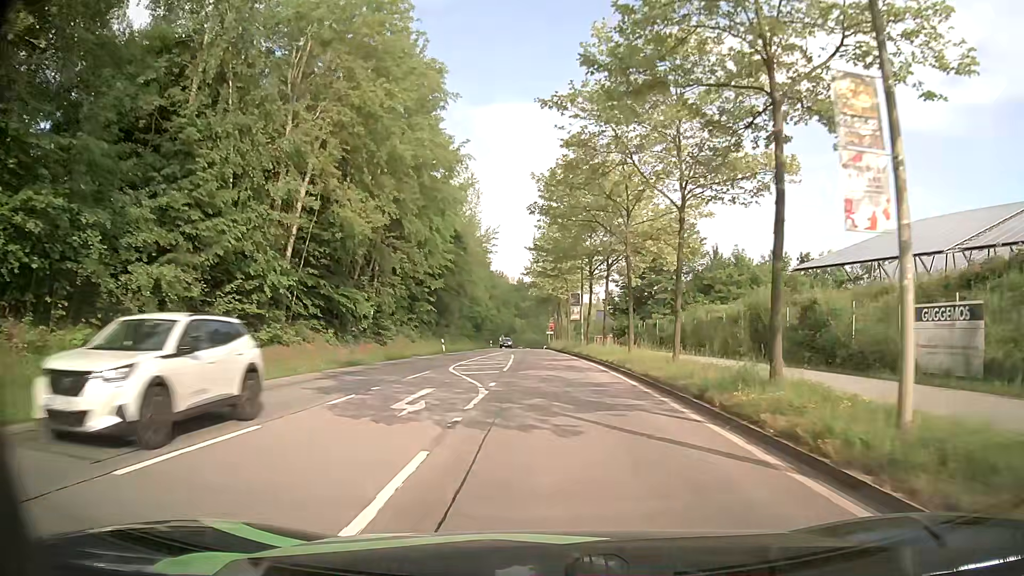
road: secondary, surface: asphalt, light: Day
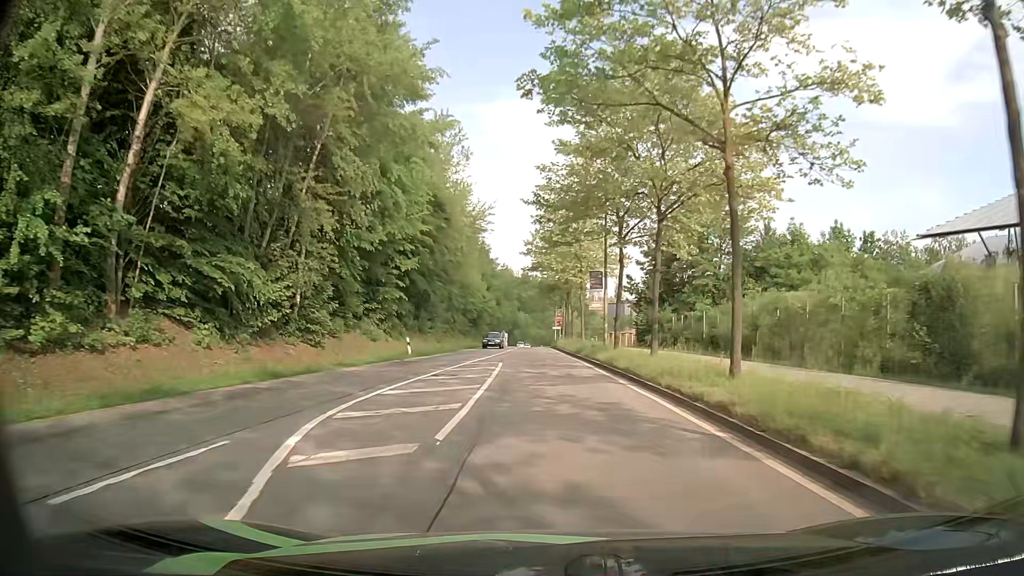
(-0.1, +14.6) m; 0°
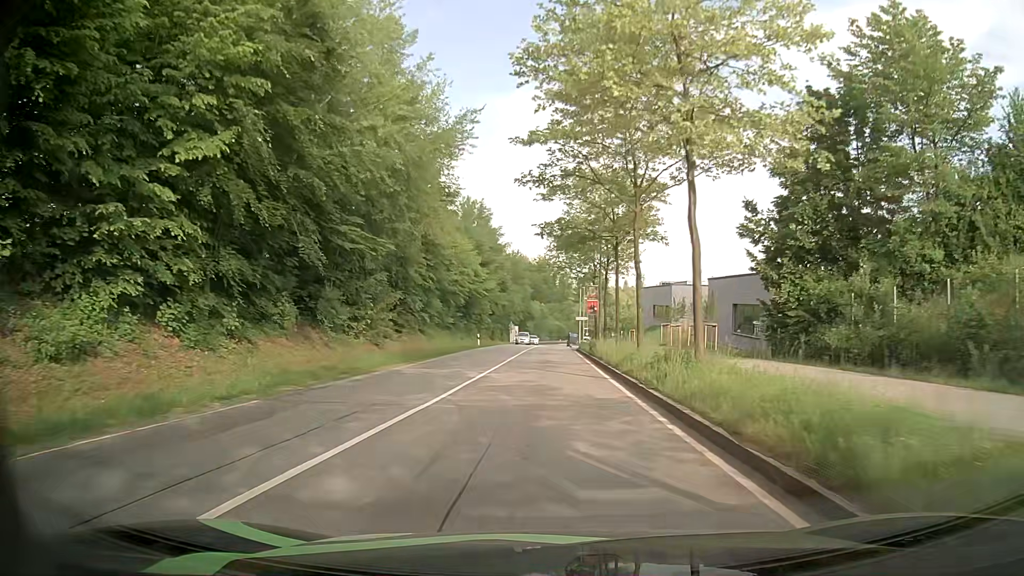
(-0.7, +30.3) m; -2°
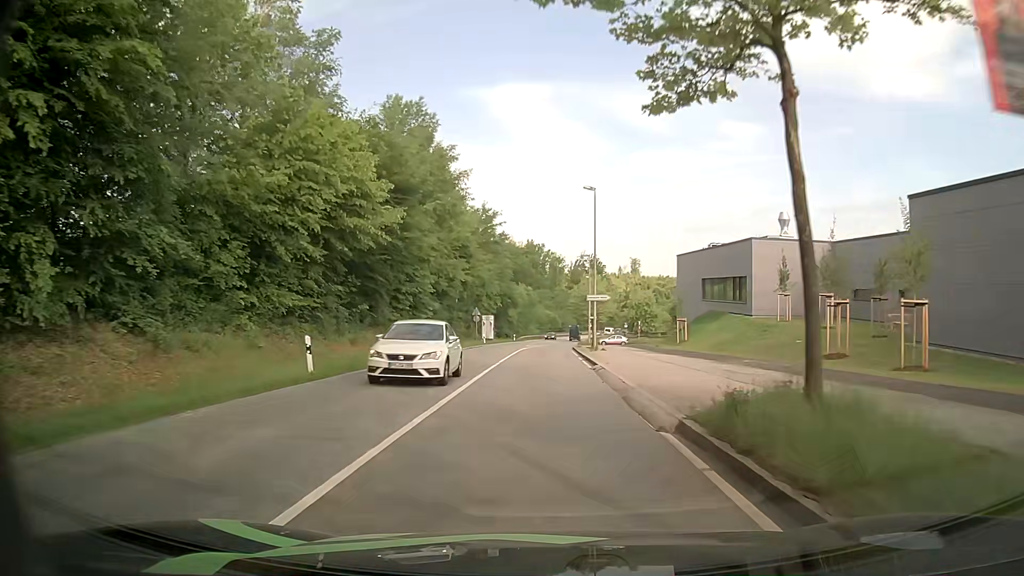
(-0.1, +38.6) m; 0°
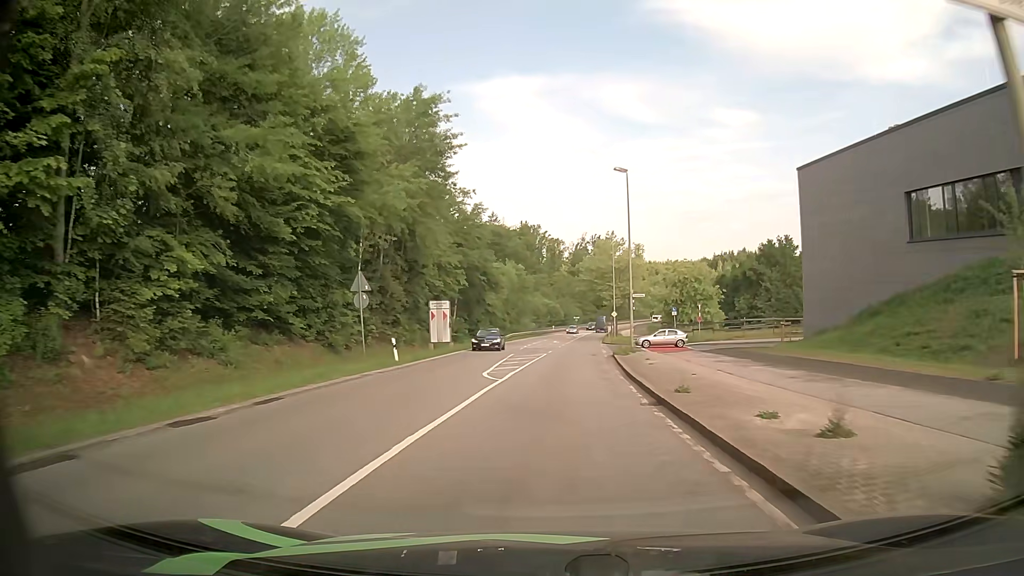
(0.0, +39.5) m; 0°
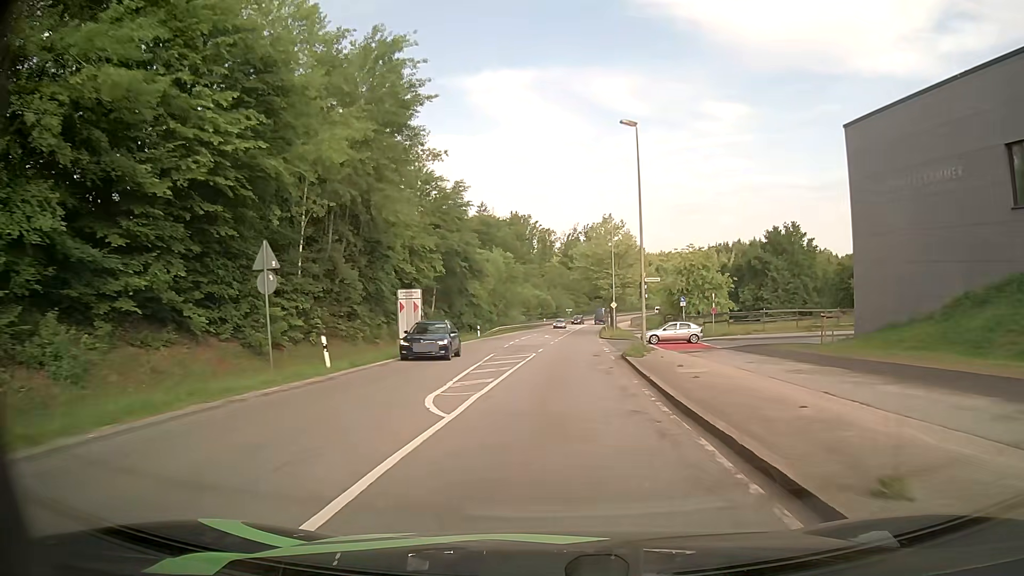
(+0.1, +8.0) m; +1°
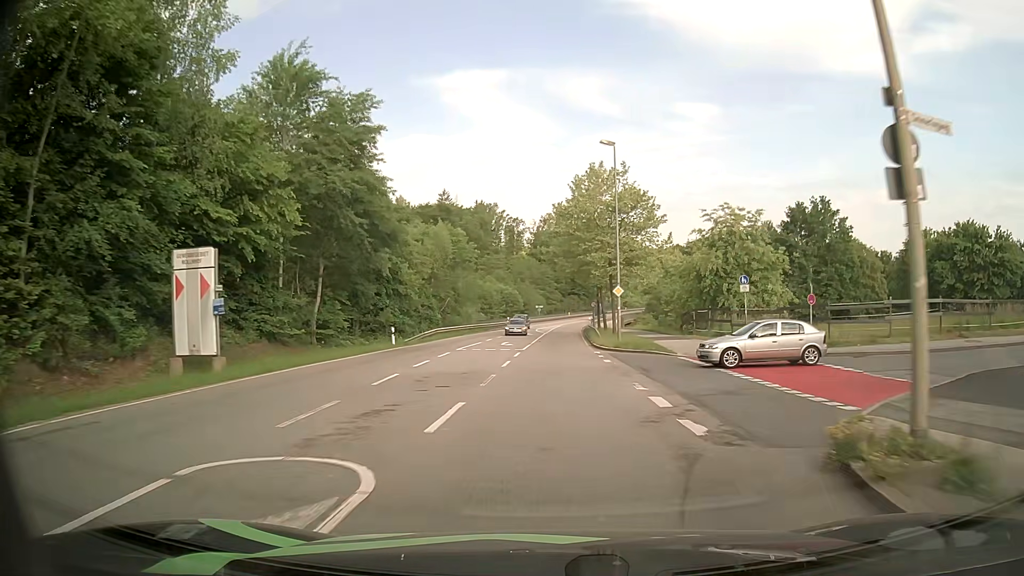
(+0.4, +24.3) m; +2°
(0, +10) (0, +20) (+1, +30) (+1, +40) (+1, +50) (+1, +60) (+2, +70) (+2, +80) (+3, +90) (+4, +100) m
